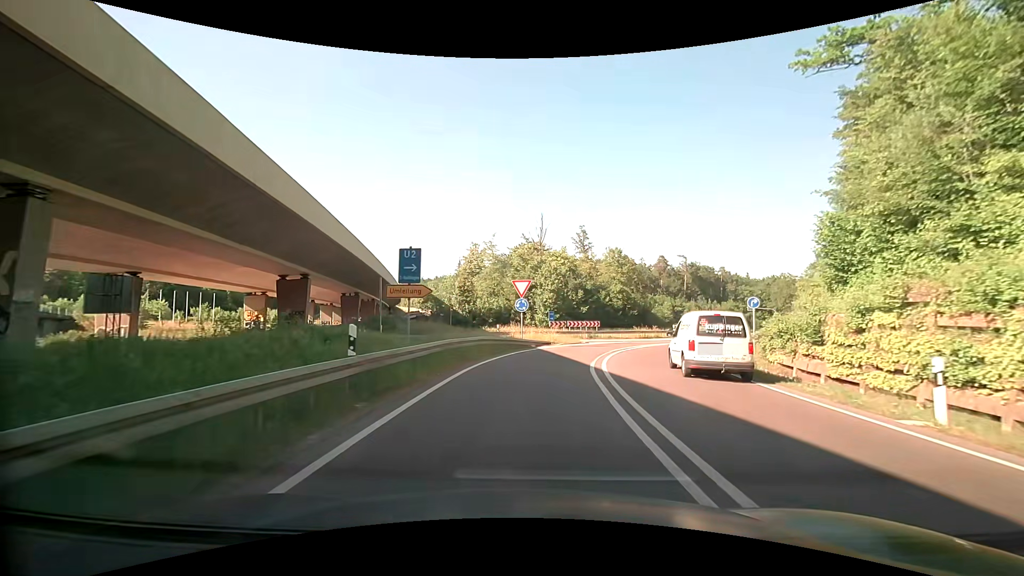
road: trunk_link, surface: asphalt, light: Day
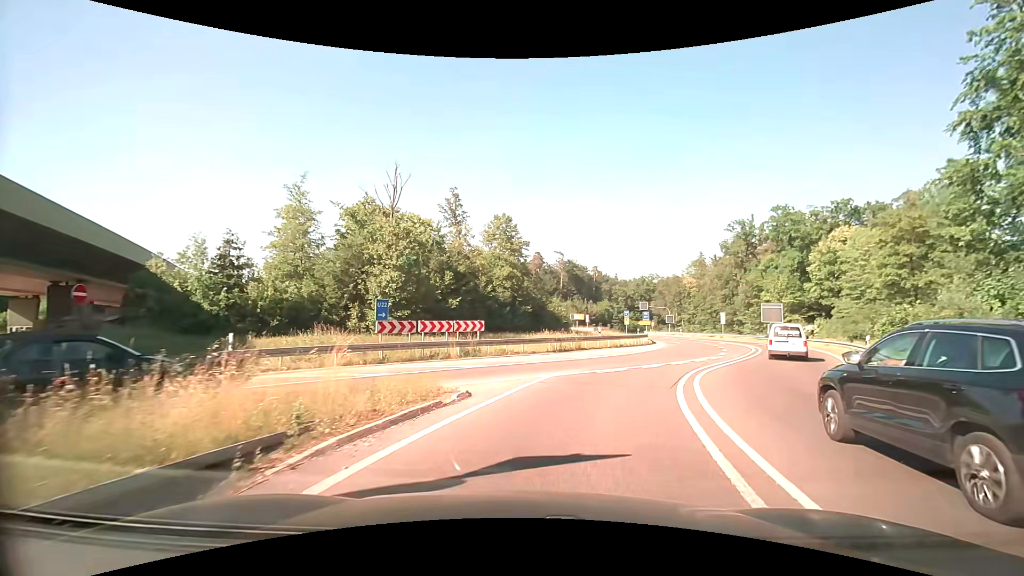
(+2.4, +25.1) m; +14°
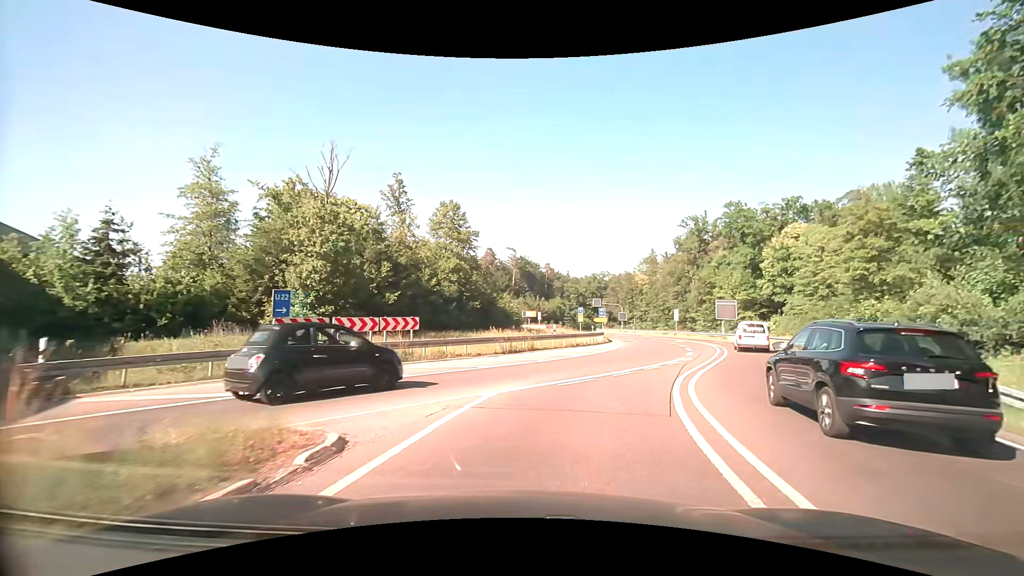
(+0.2, +4.1) m; +5°
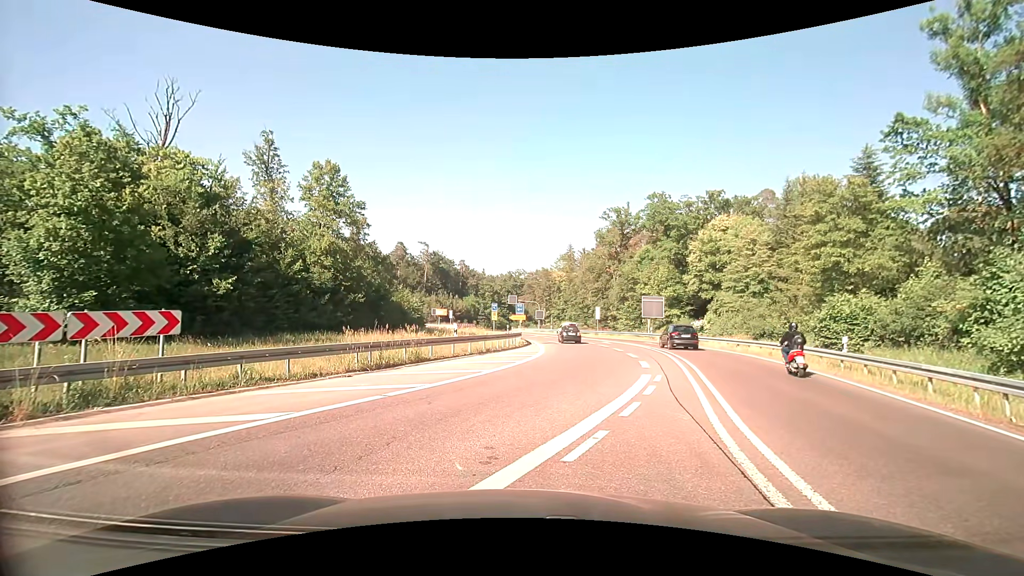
(+0.9, +8.7) m; +11°
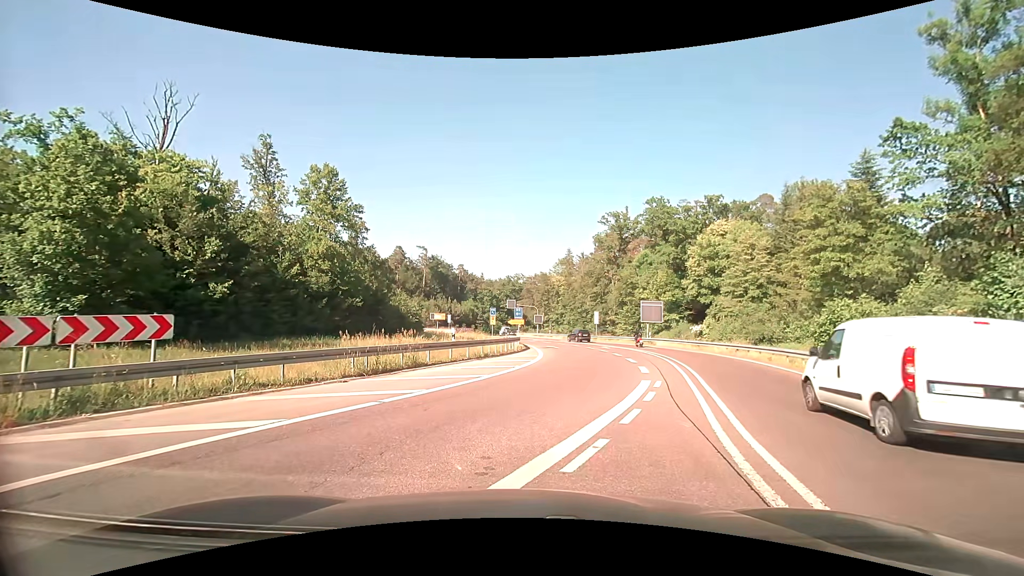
(0.0, +0.2) m; 0°
